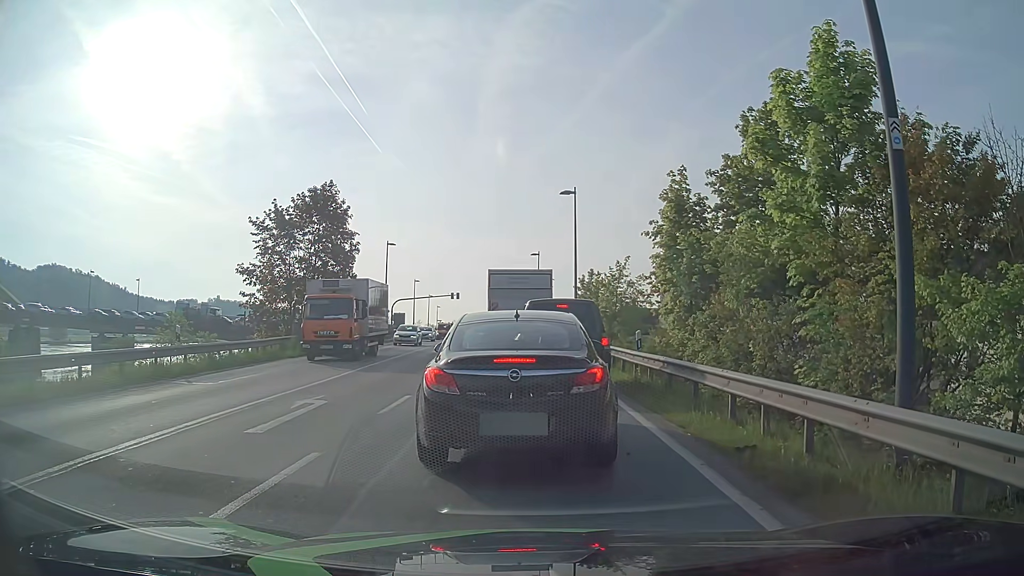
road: primary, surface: asphalt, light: Day
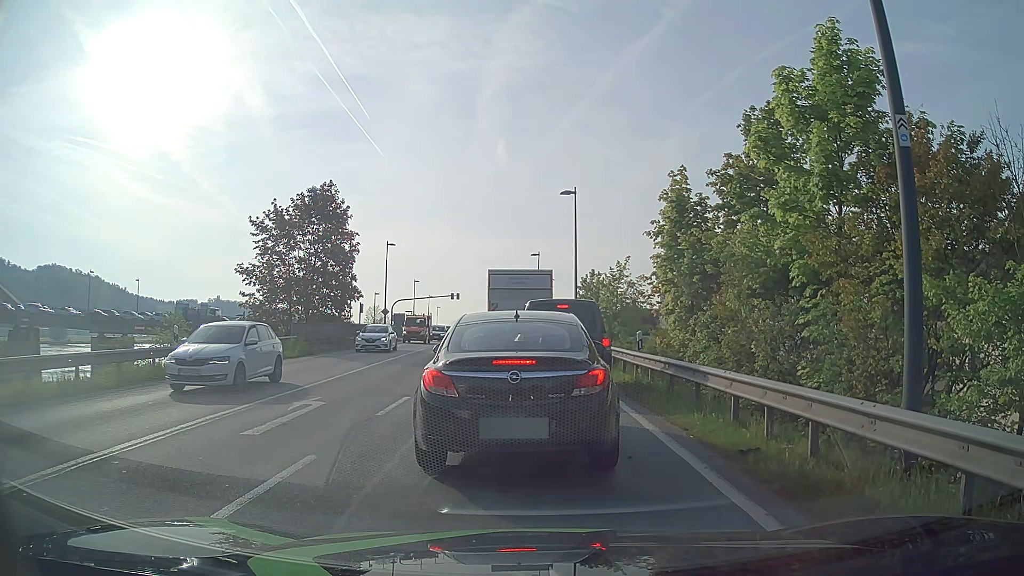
(0.0, +0.2) m; 0°
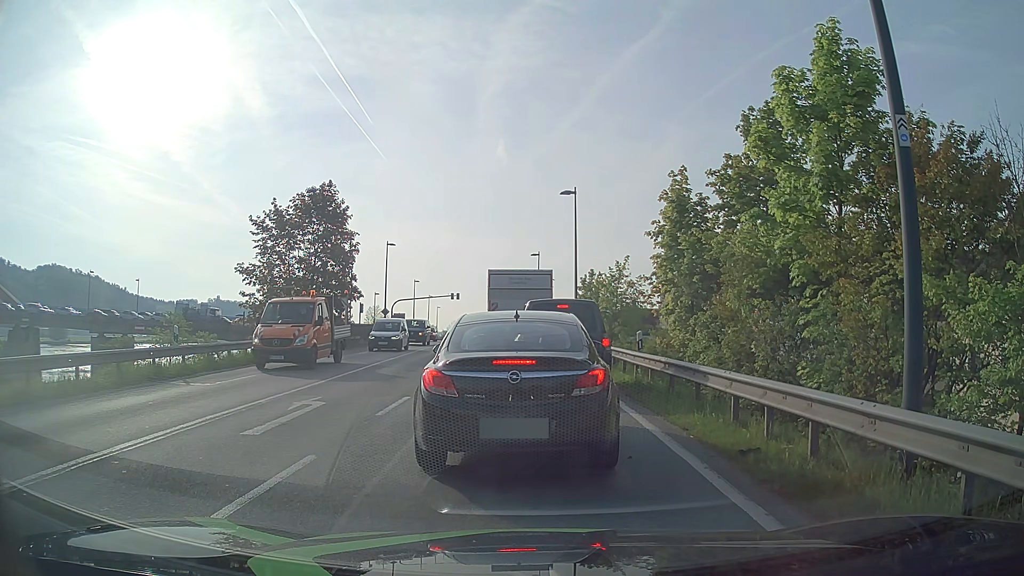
(0.0, 0.0) m; 0°
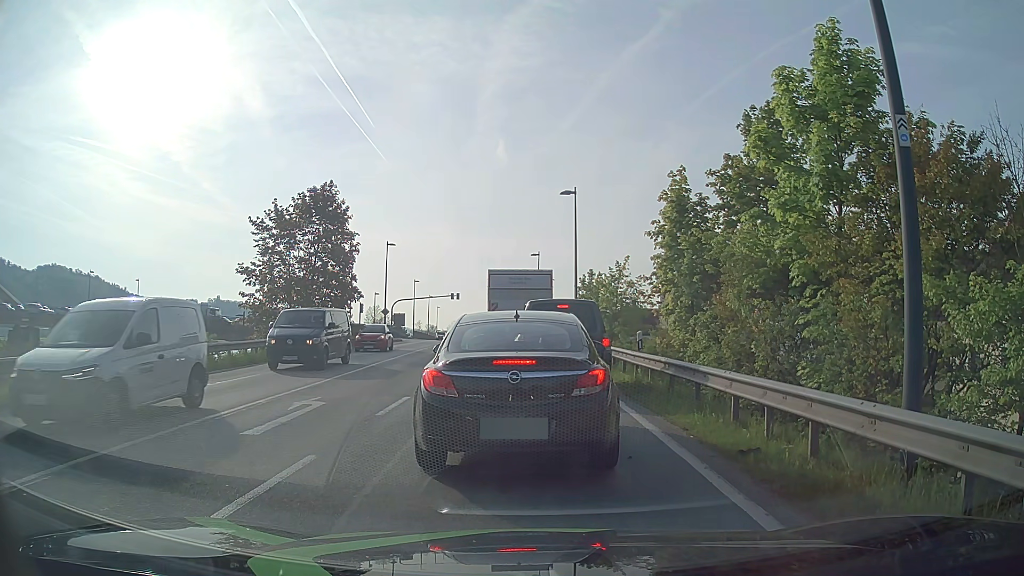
(0.0, 0.0) m; 0°
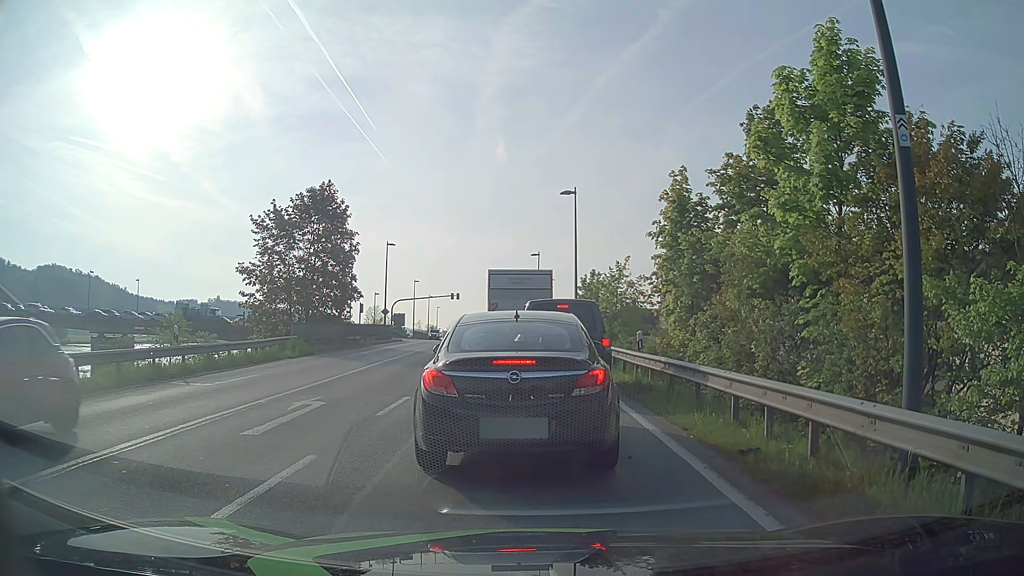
(0.0, 0.0) m; 0°
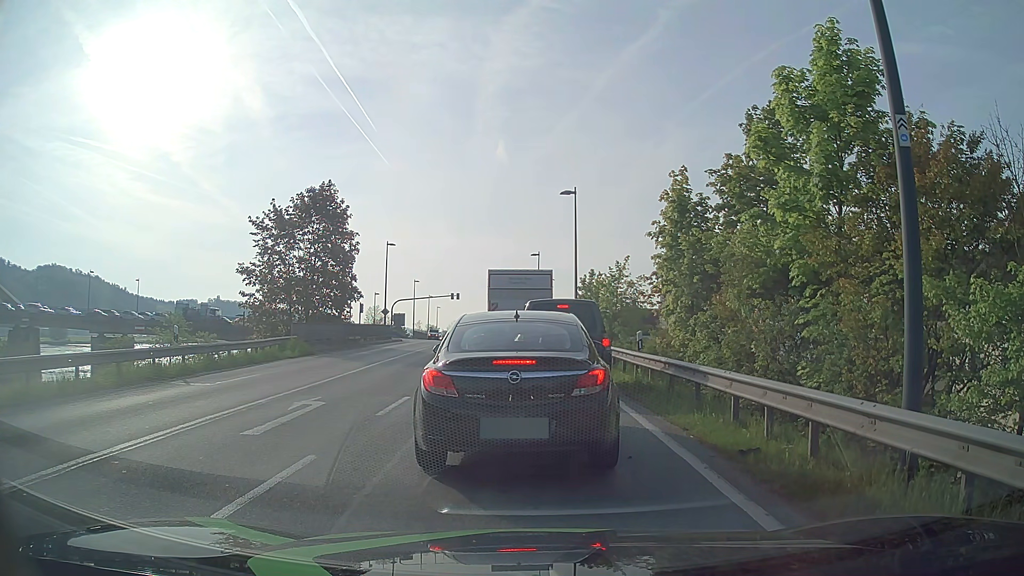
(0.0, 0.0) m; 0°
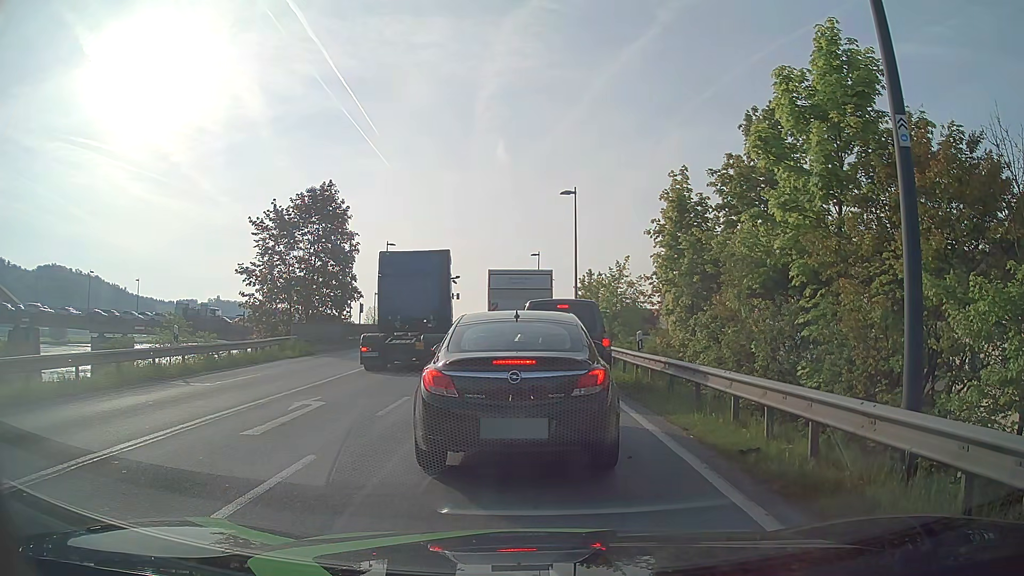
(0.0, 0.0) m; 0°
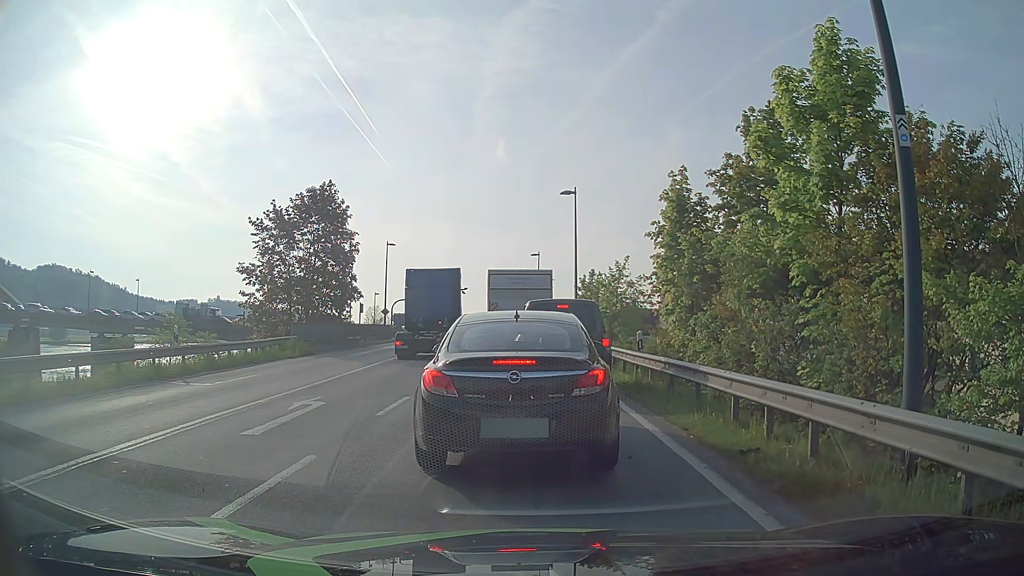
(0.0, 0.0) m; 0°
(0, +10) (-1, +20) (-1, +30) (-2, +40) (-2, +50) (-3, +60) (-4, +70) (-5, +80) (-6, +90) (-6, +100) m
